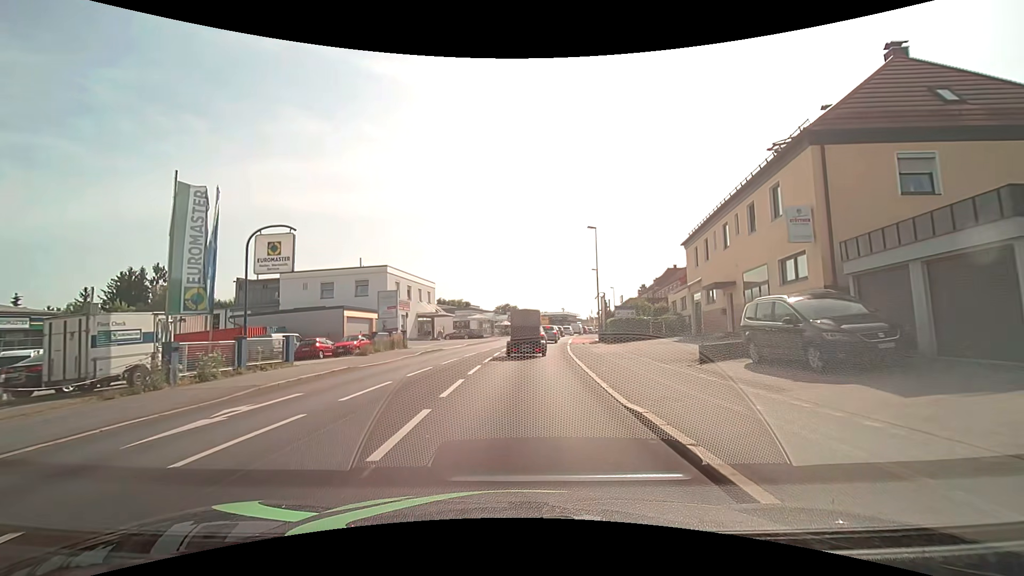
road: tertiary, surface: asphalt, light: Day
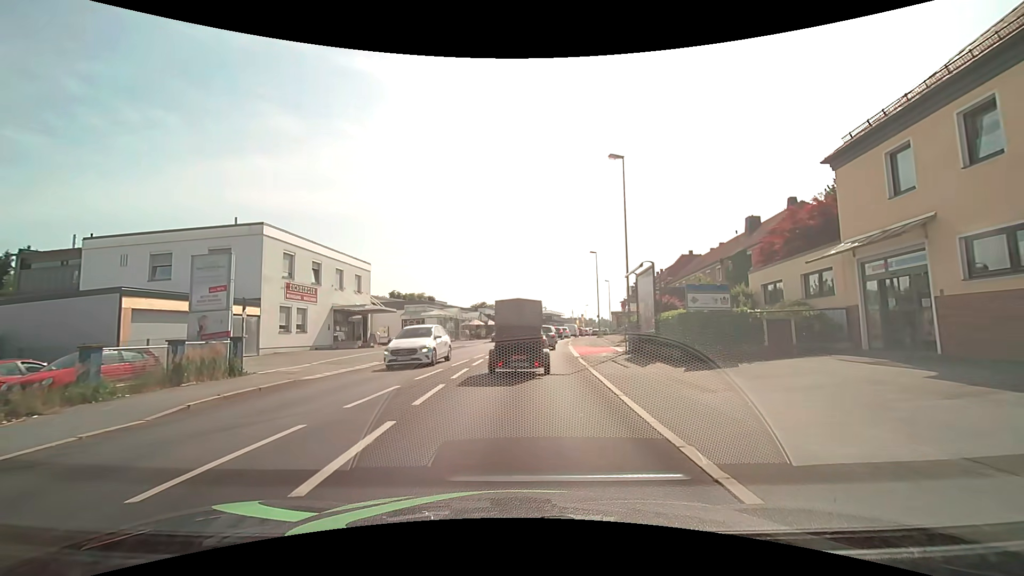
(+0.4, +18.9) m; +2°
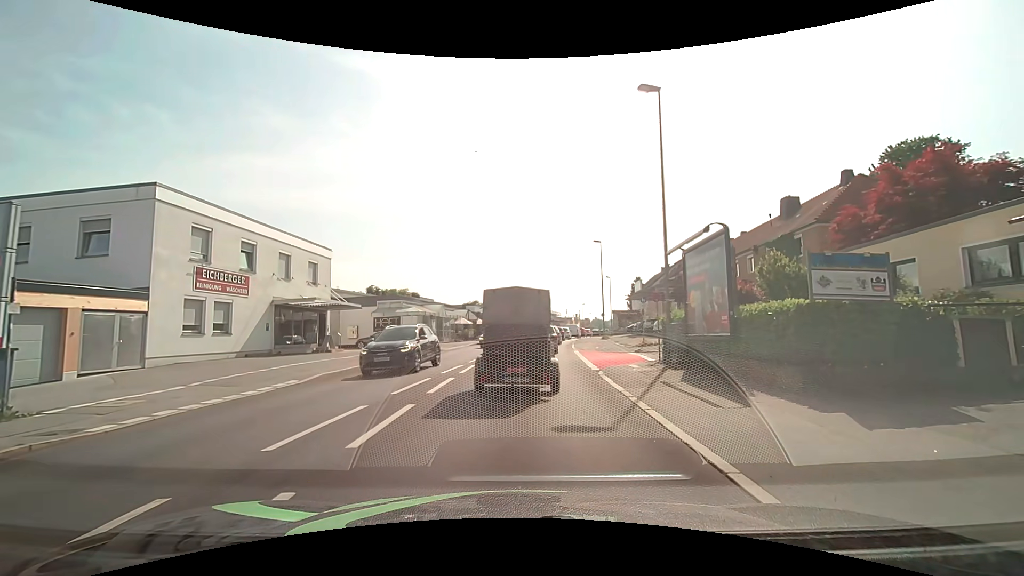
(+0.1, +7.3) m; -1°
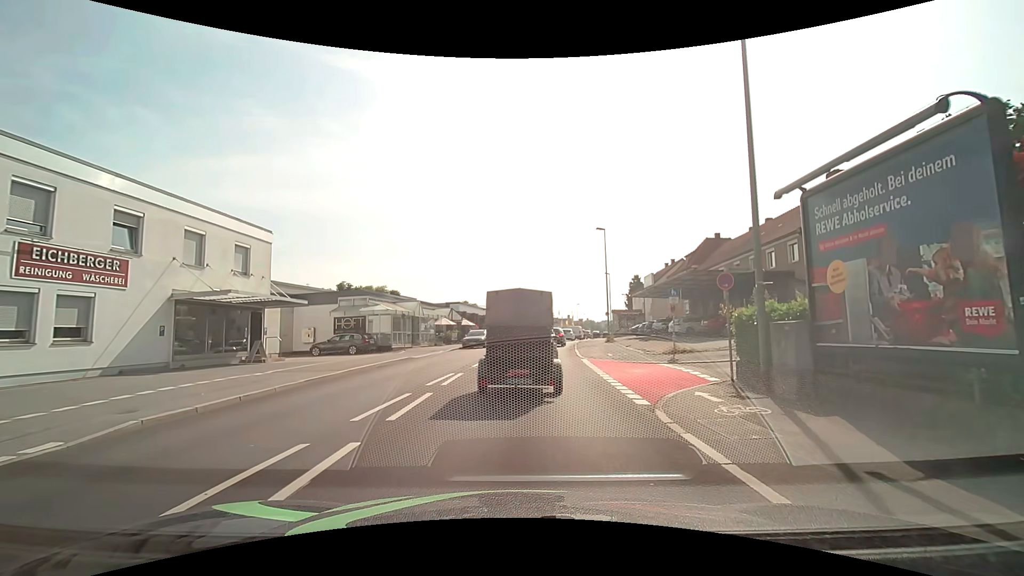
(+0.3, +7.2) m; +2°
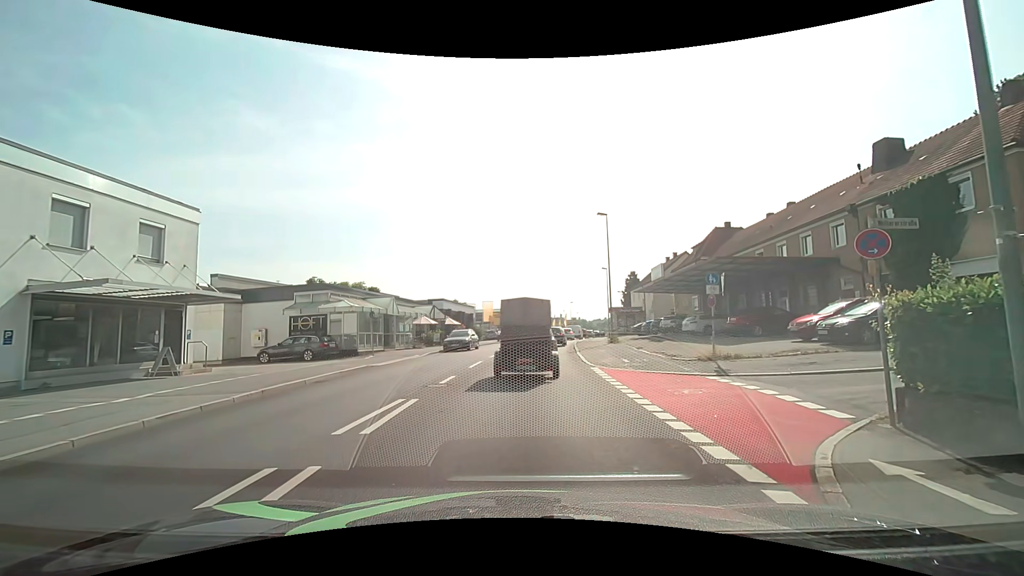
(+0.1, +5.5) m; +3°
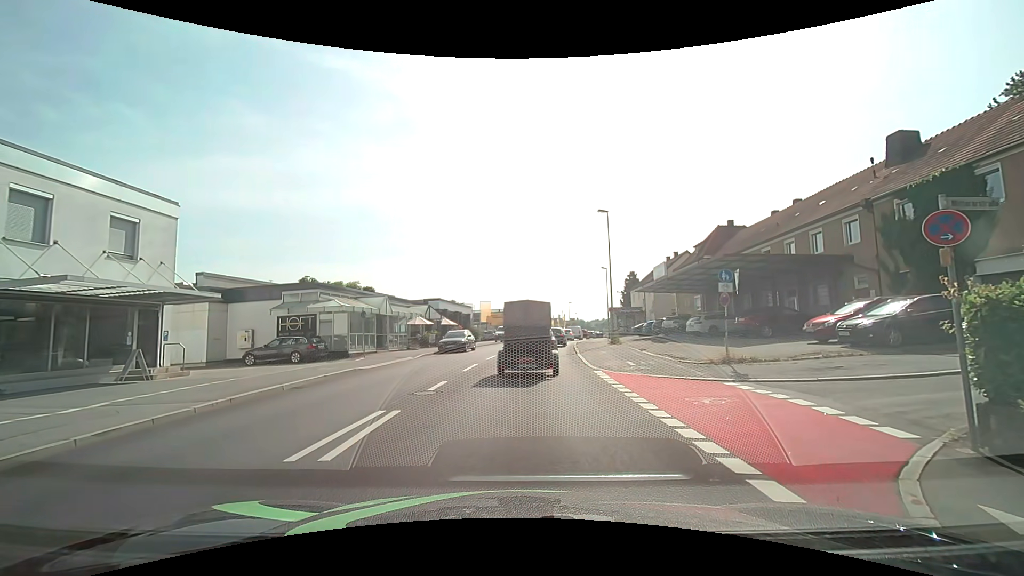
(0.0, +1.2) m; 0°
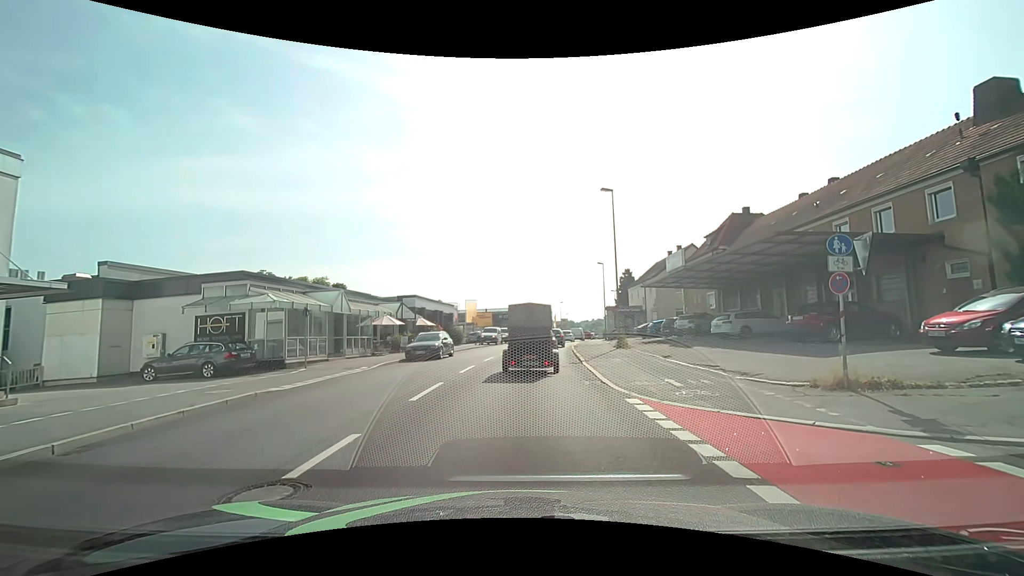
(+0.1, +6.2) m; +2°
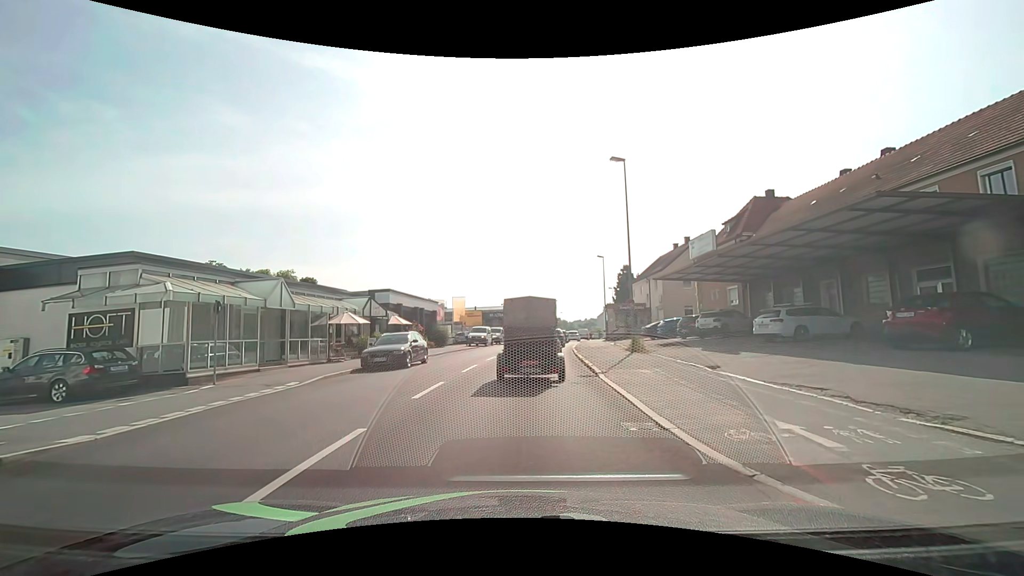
(-0.1, +5.9) m; 0°
(0, +10) (0, +20) (+1, +30) (+2, +40) (+3, +50) (+5, +60) (+6, +70) (+8, +79) (+10, +89) (+12, +99) m
